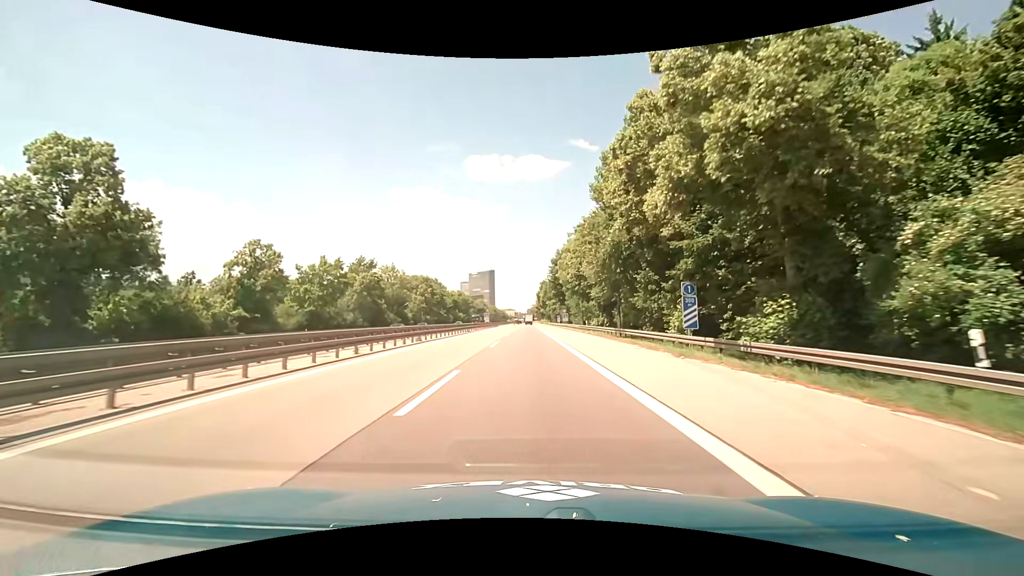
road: motorway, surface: asphalt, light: Day
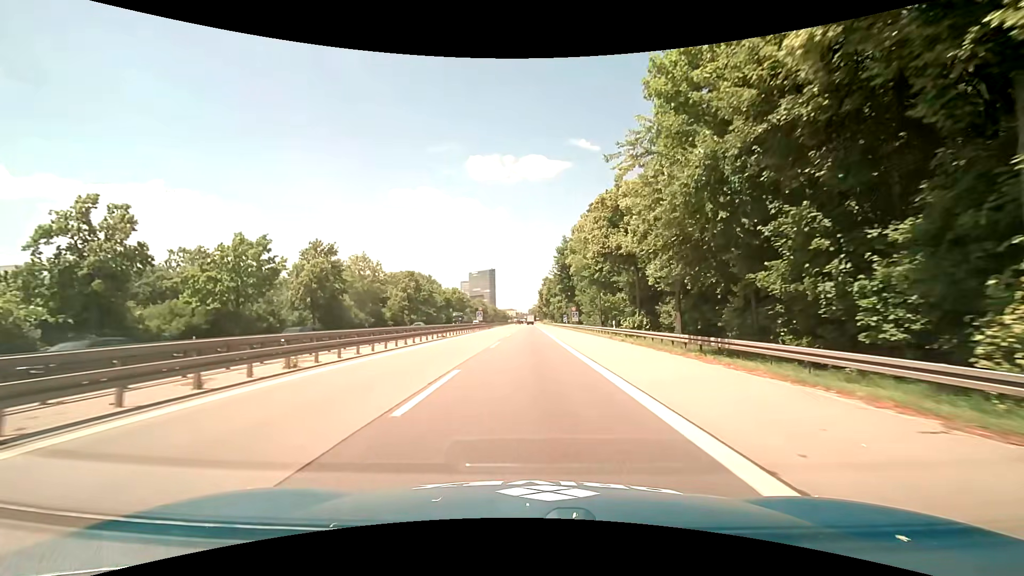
(0.0, +17.9) m; 0°
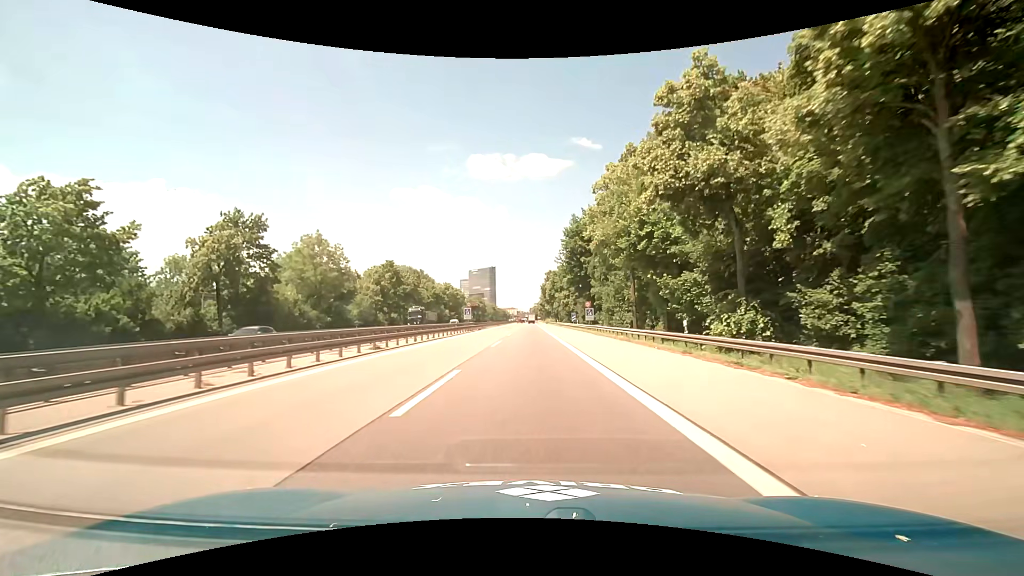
(0.0, +18.1) m; 0°
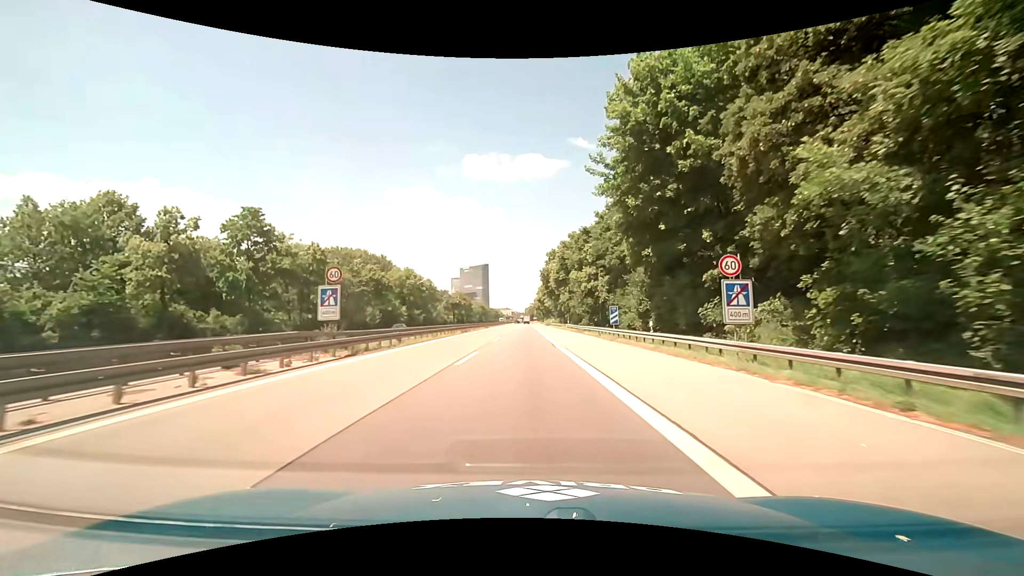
(+0.3, +45.9) m; +1°
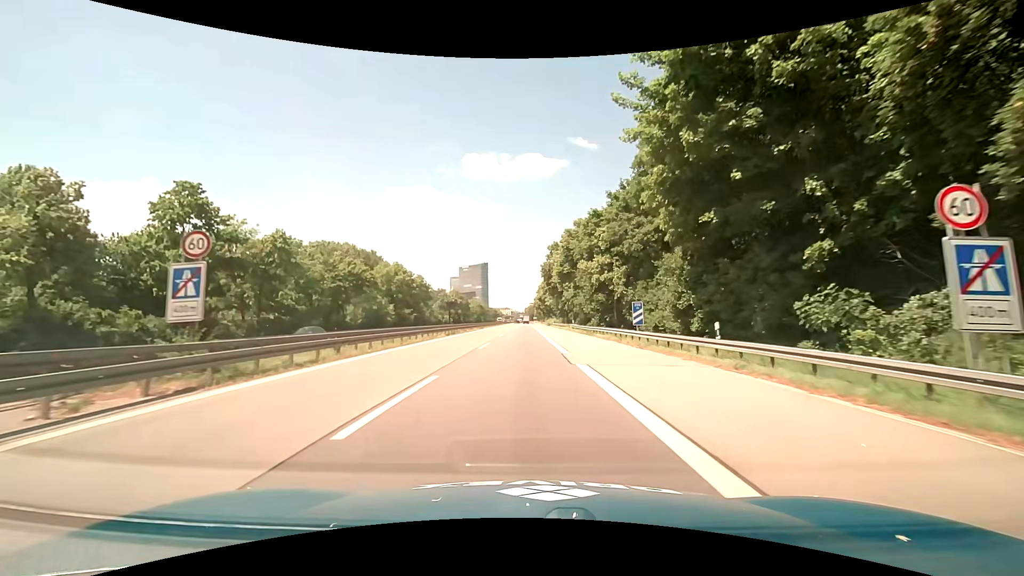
(0.0, +9.3) m; 0°
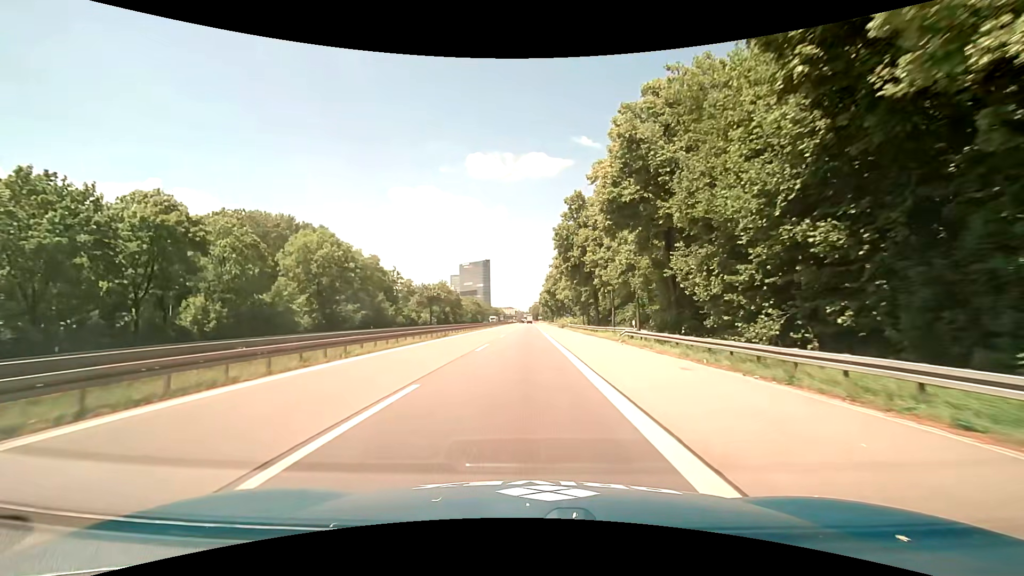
(-0.2, +37.5) m; -1°
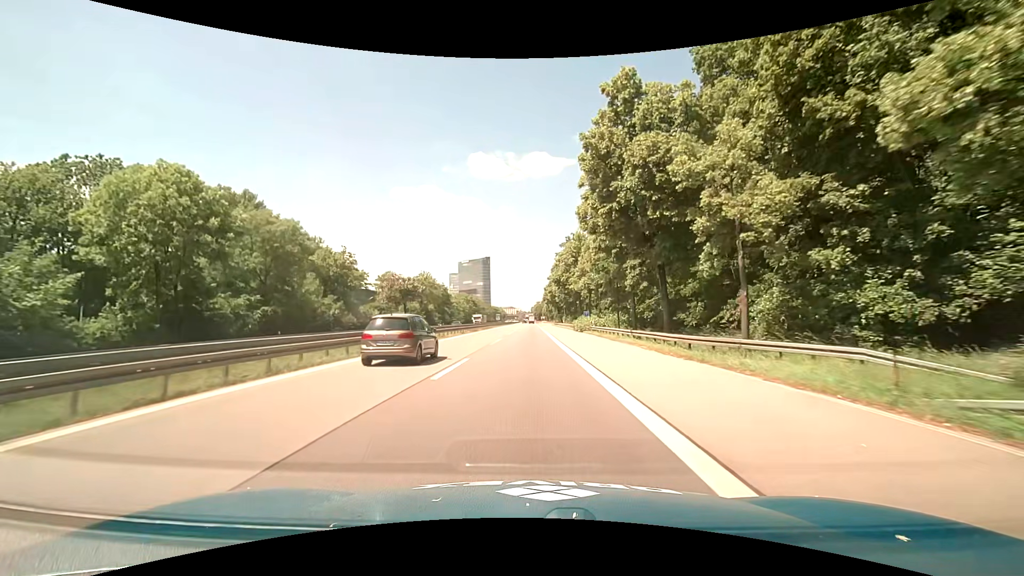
(0.0, +28.4) m; 0°
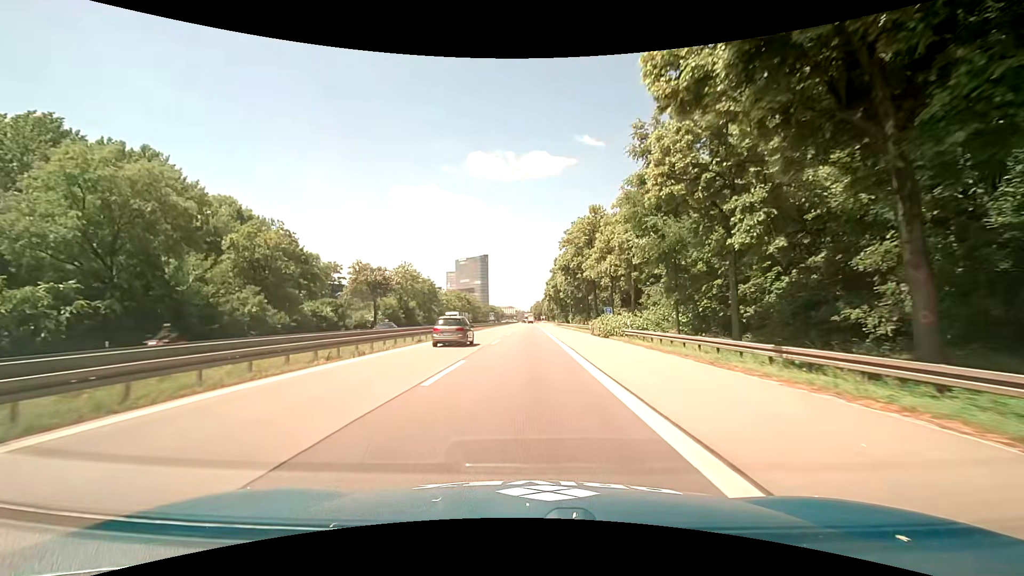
(0.0, +19.1) m; 0°
(0, +10) (0, +20) (0, +30) (0, +40) (0, +50) (0, +60) (0, +70) (+1, +80) (+1, +90) (+2, +100) m
